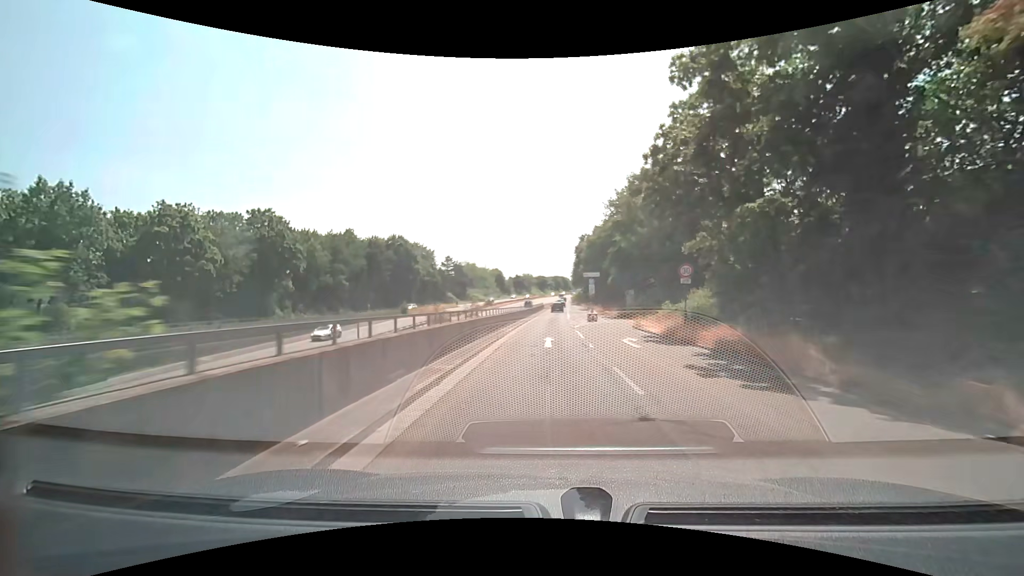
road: trunk_link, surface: asphalt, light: Day
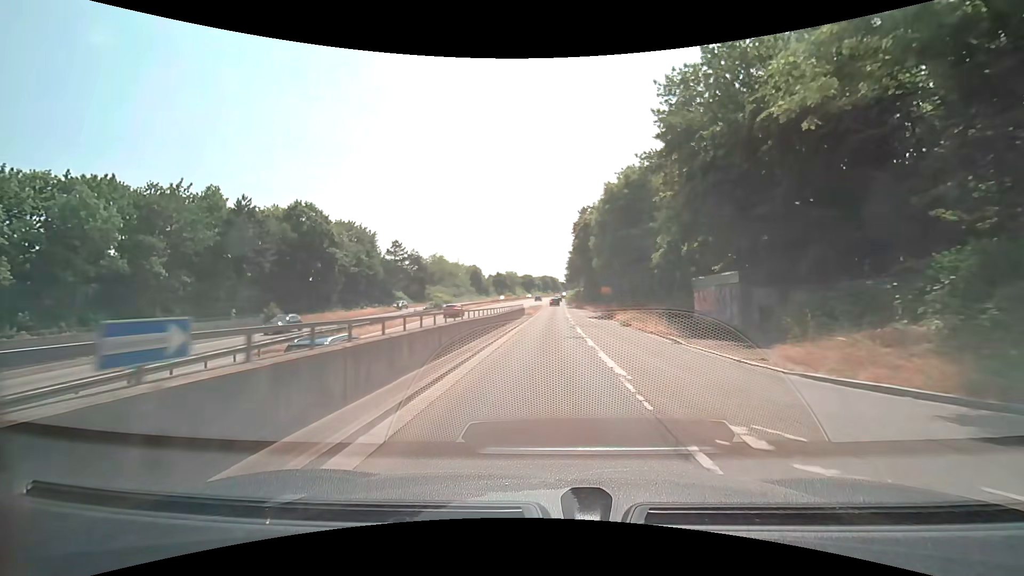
(+0.5, +38.8) m; +1°
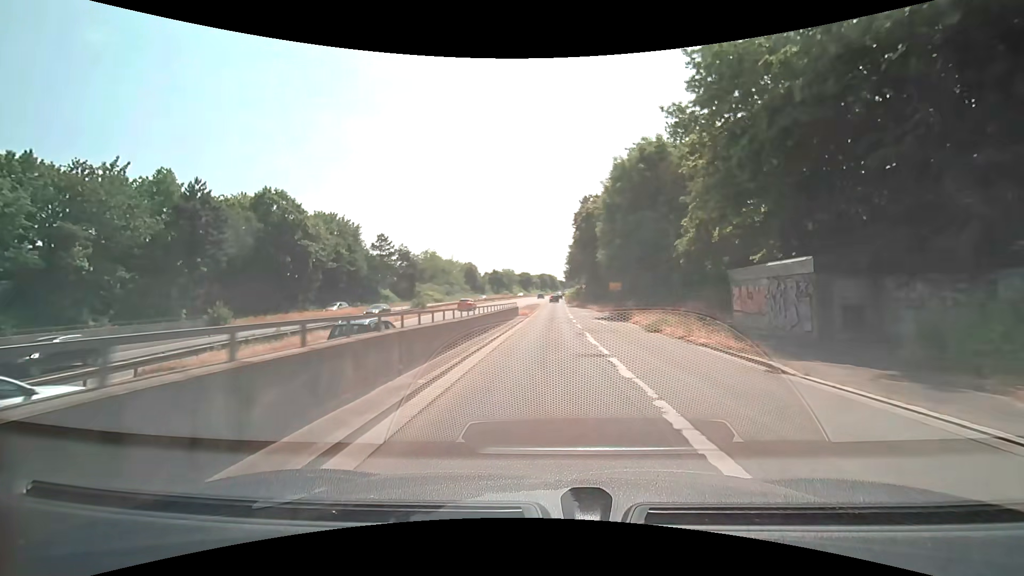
(0.0, +7.7) m; 0°
